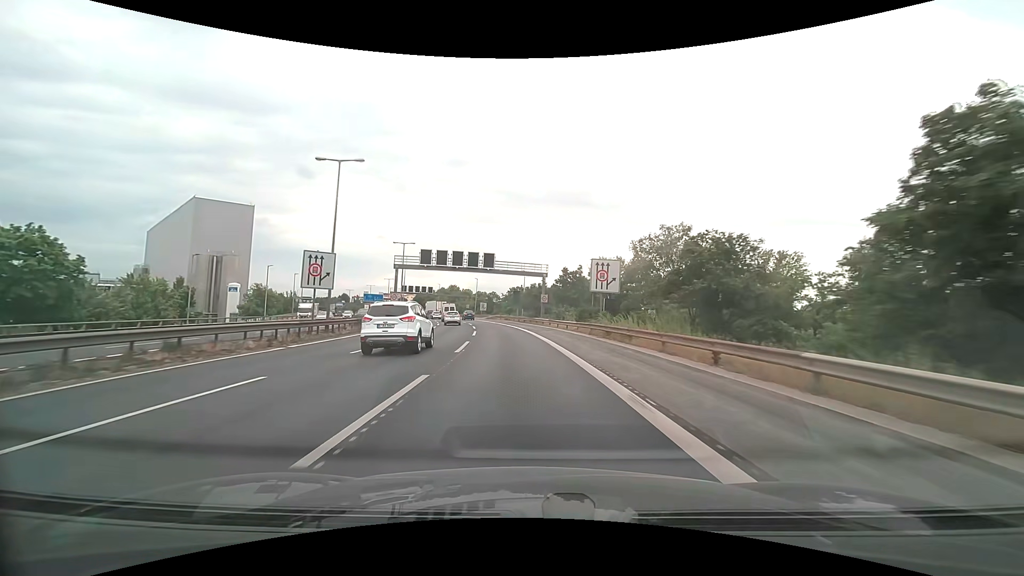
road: motorway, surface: asphalt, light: Day
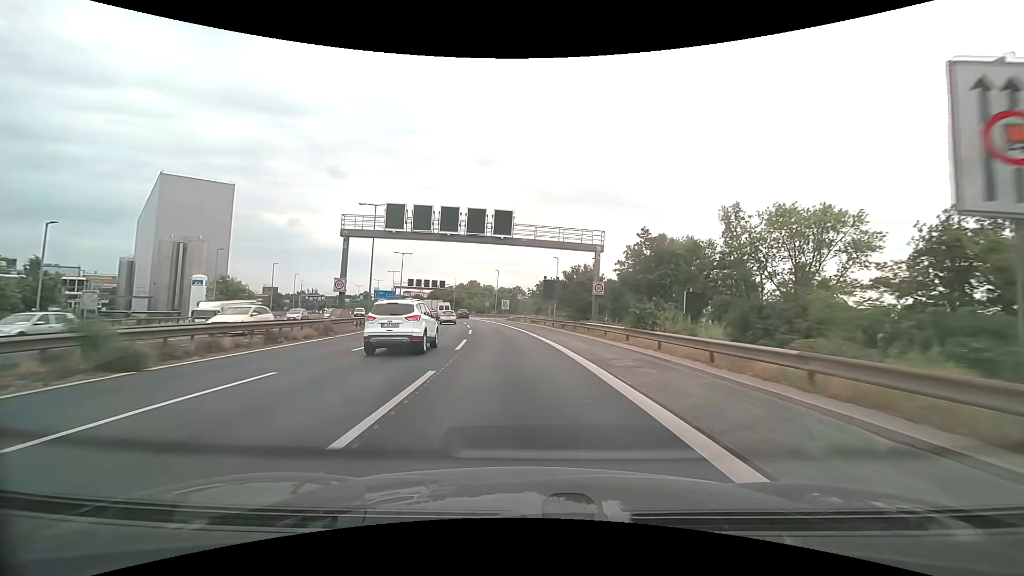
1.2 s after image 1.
(-0.7, +23.9) m; -3°
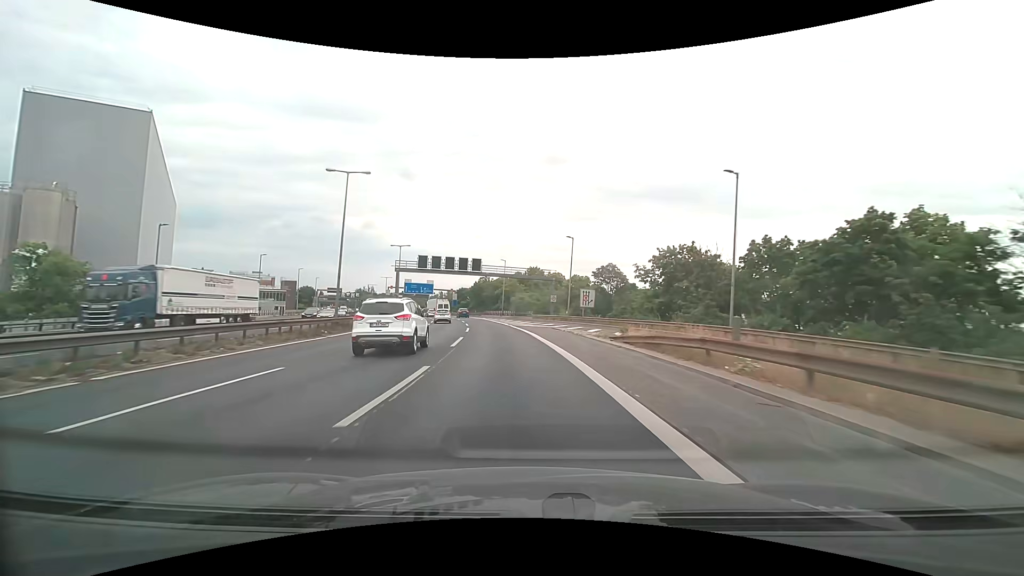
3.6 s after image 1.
(-3.1, +47.9) m; -8°
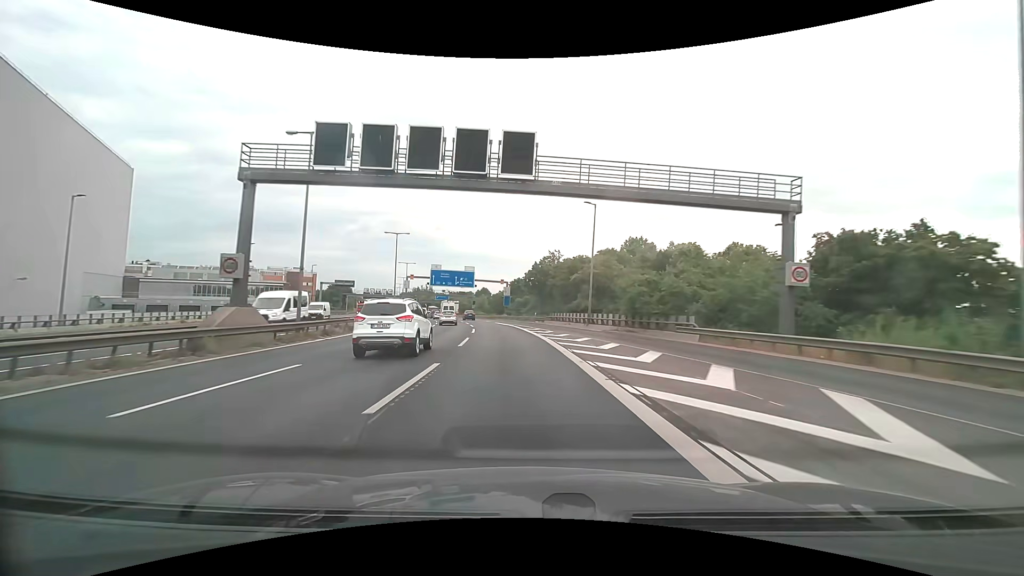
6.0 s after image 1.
(-3.2, +48.0) m; -8°
(0, +10) (-1, +20) (-1, +30) (-2, +40) (-3, +50) (-5, +60) (-6, +70) (-8, +79) (-10, +89) (-13, +99) m
